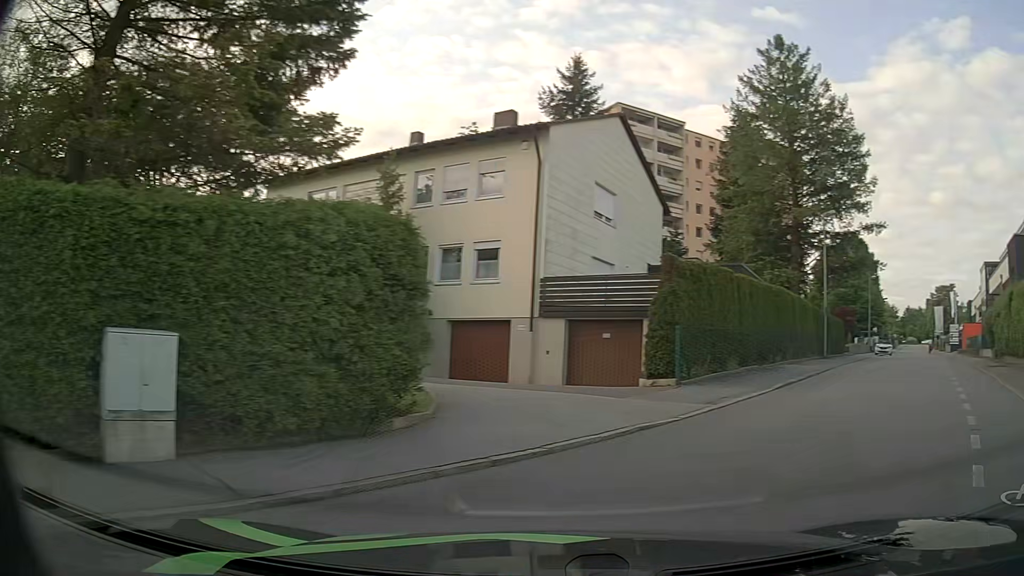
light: Day
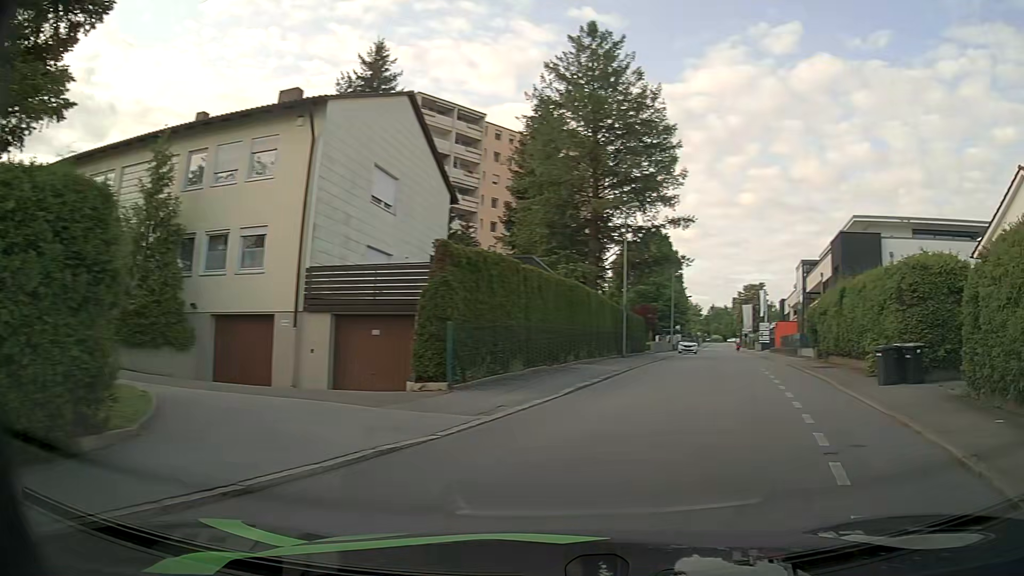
(+0.3, +2.2) m; +17°
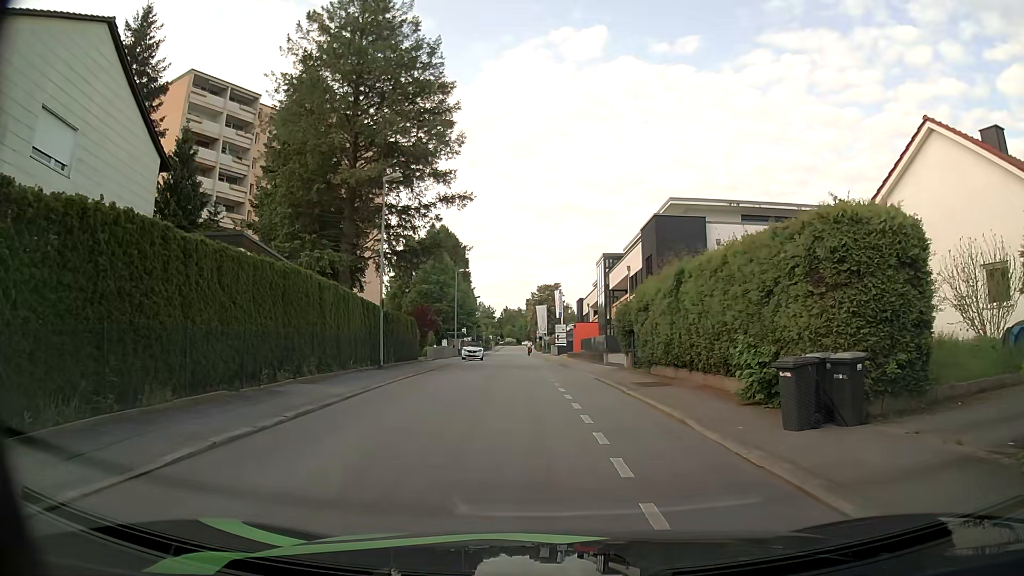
(+1.9, +7.5) m; +18°
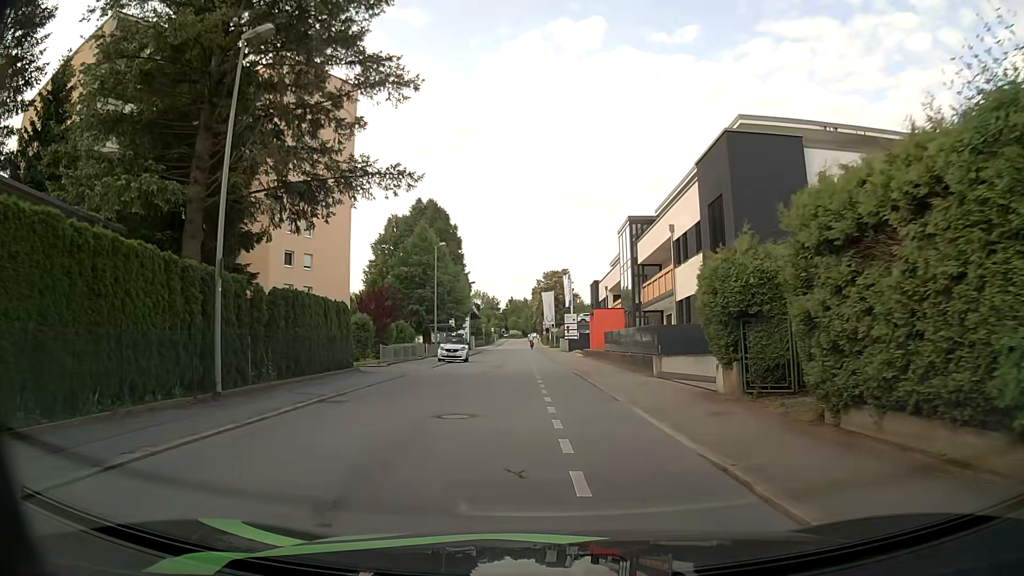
(-0.2, +15.1) m; -1°
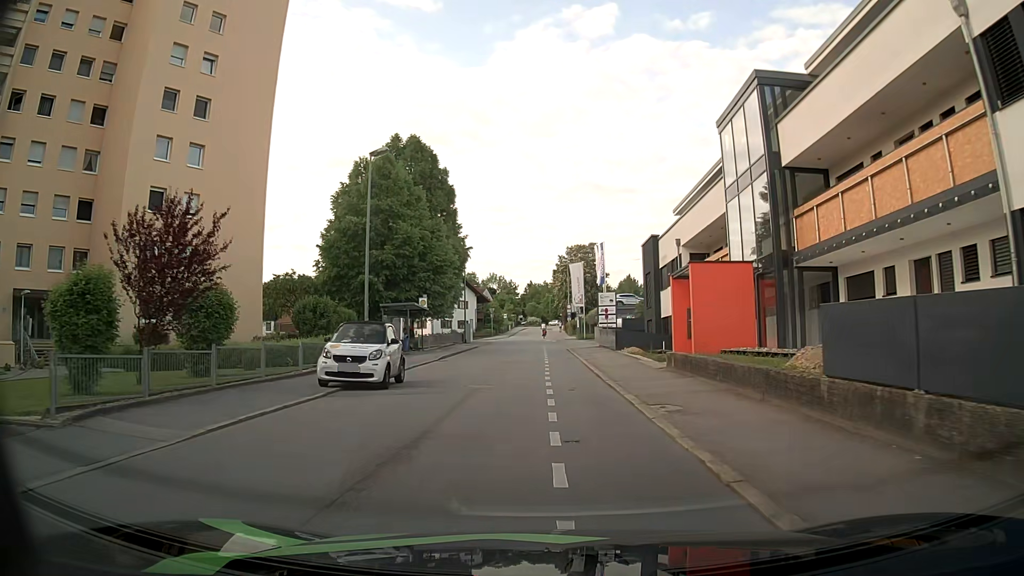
(-0.6, +23.9) m; -2°
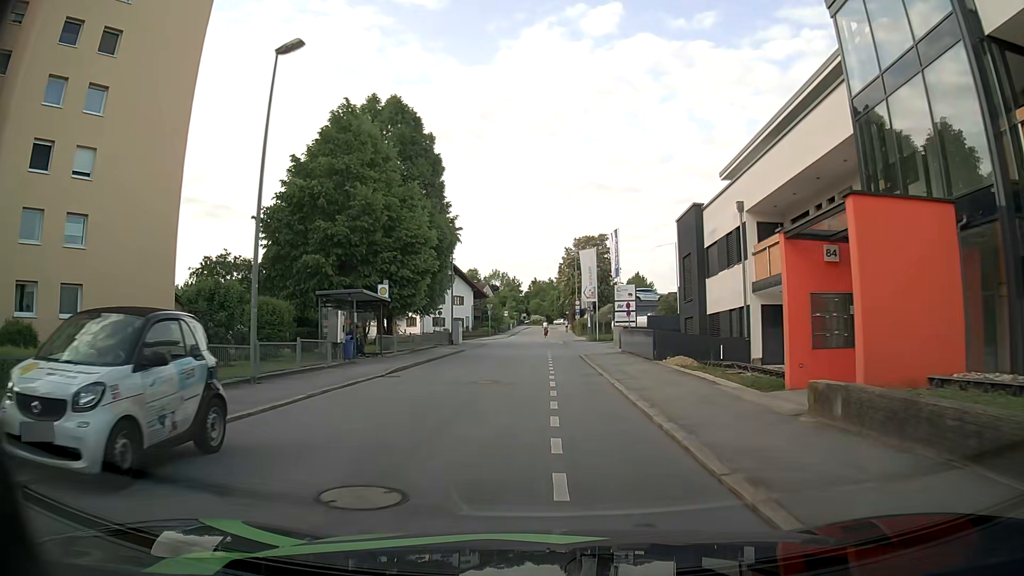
(0.0, +10.5) m; 0°
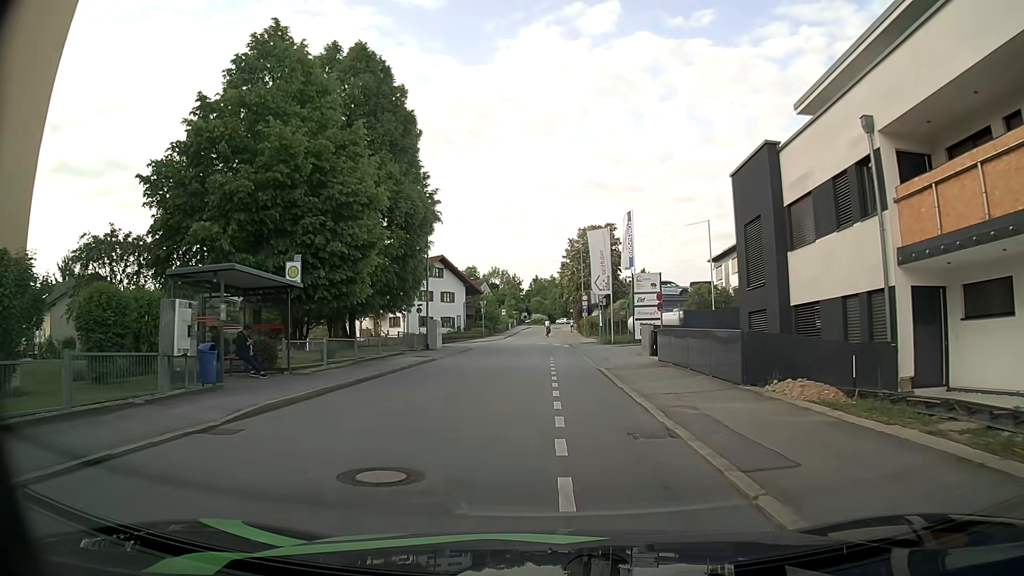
(0.0, +10.4) m; -1°
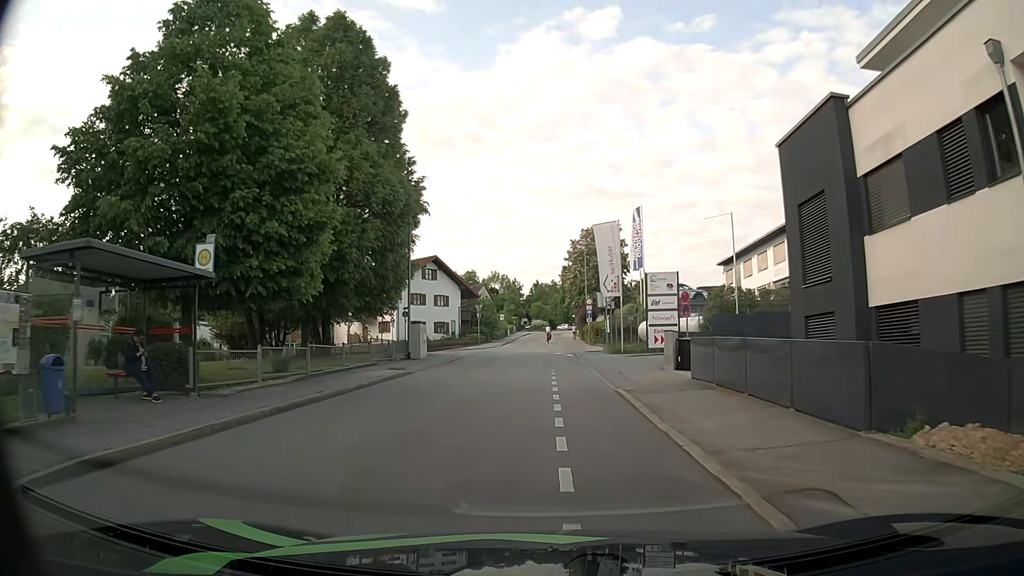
(+0.1, +5.1) m; +1°
(0, +10) (0, +20) (0, +30) (-1, +40) (-5, +49) (-12, +56) (-20, +62) (-27, +69) (-34, +76) (-42, +83) m
